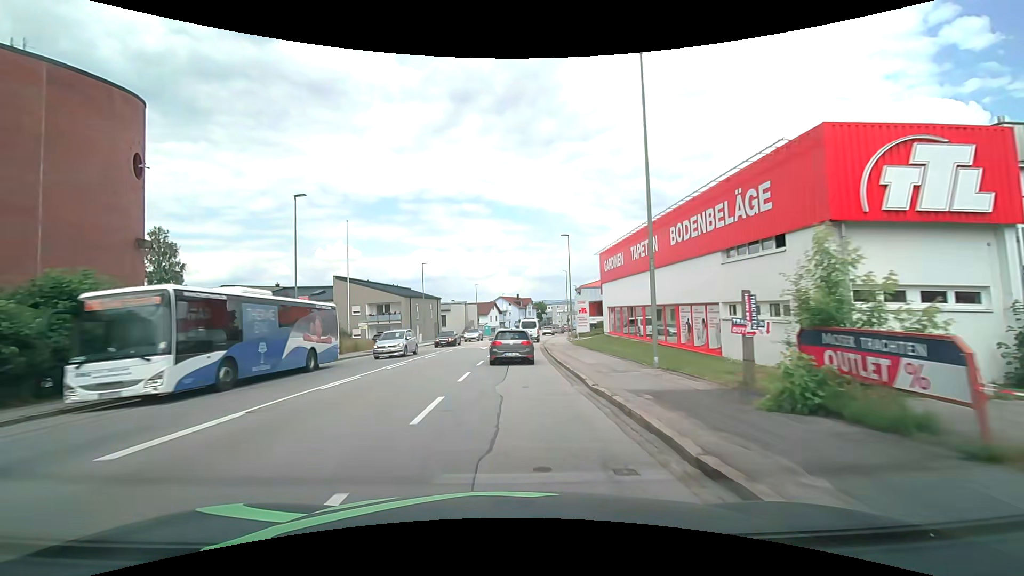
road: tertiary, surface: asphalt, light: Day
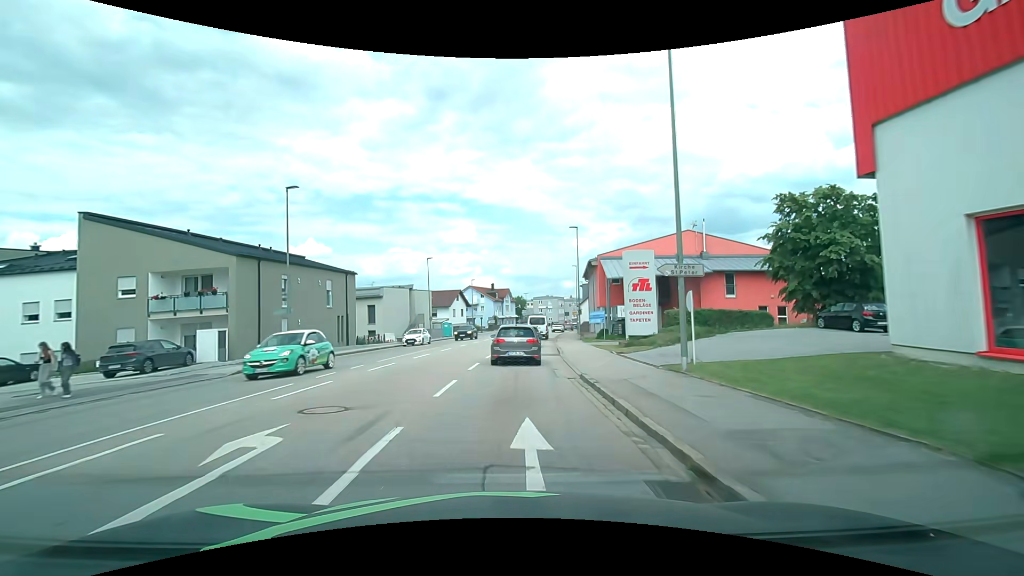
(+0.6, +34.0) m; +2°
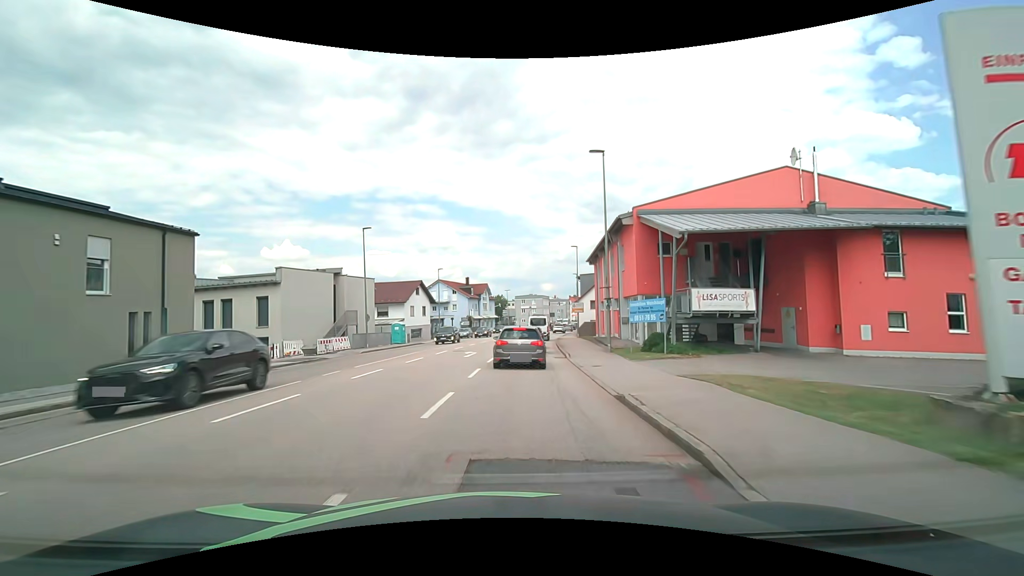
(+0.6, +20.3) m; +3°
(0, +10) (+1, +20) (+1, +30) (+2, +40) (+3, +50) (+4, +60) (+6, +70) (+7, +80) (+9, +89) (+11, +99) m
